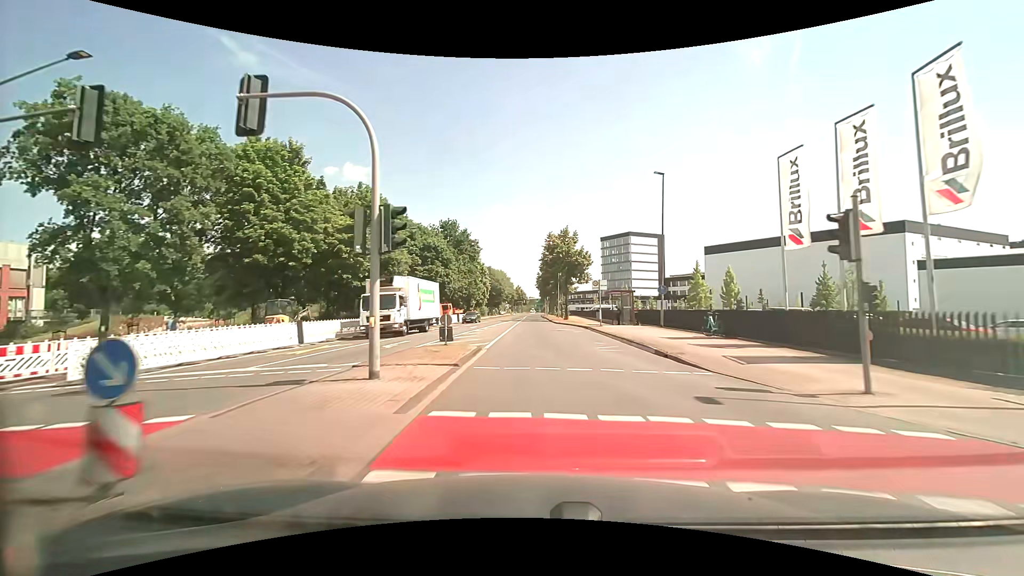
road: secondary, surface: asphalt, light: Day
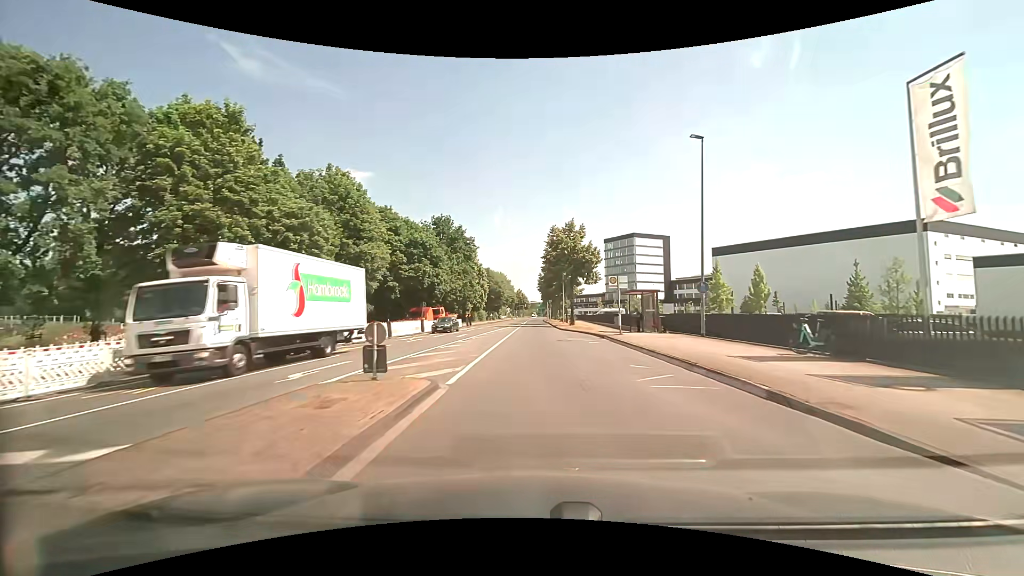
(0.0, +7.6) m; 0°
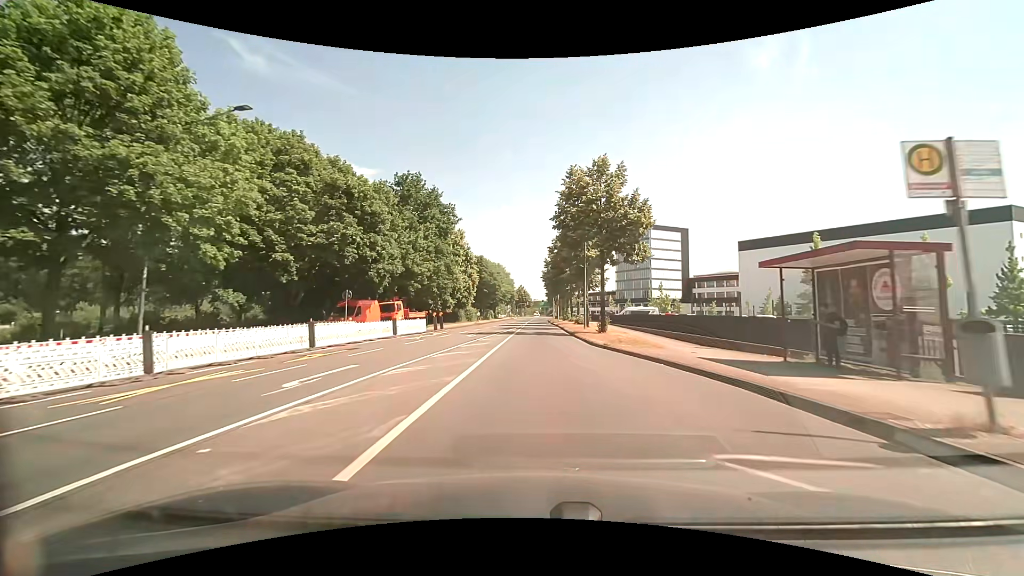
(-0.2, +22.8) m; -1°
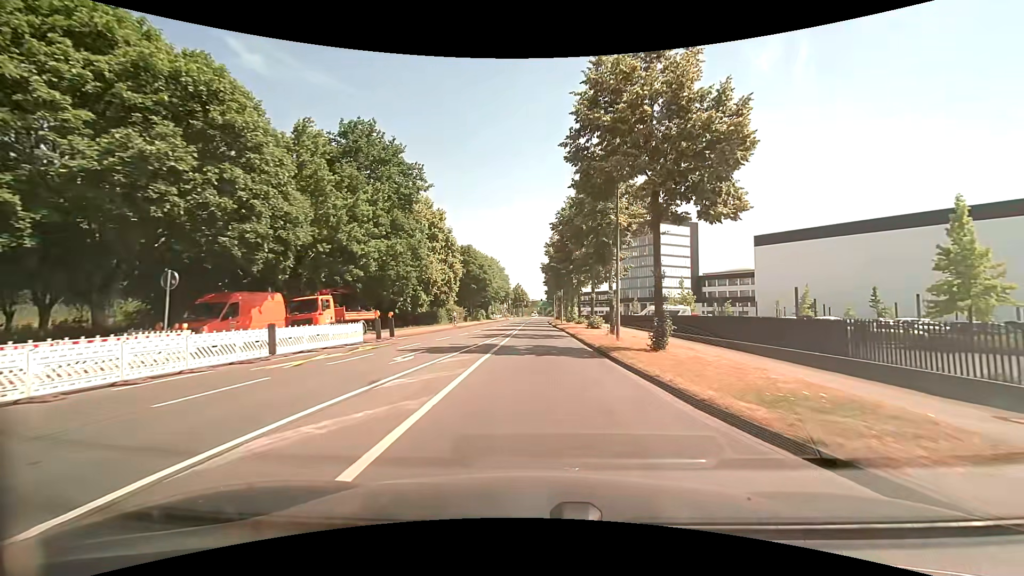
(+0.1, +15.2) m; +1°
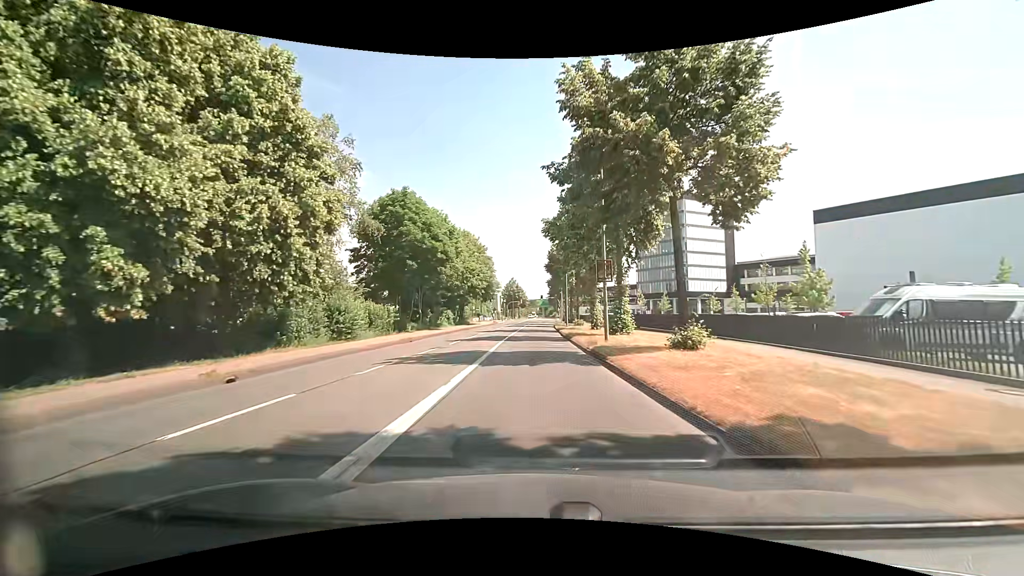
(+0.1, +38.2) m; 0°
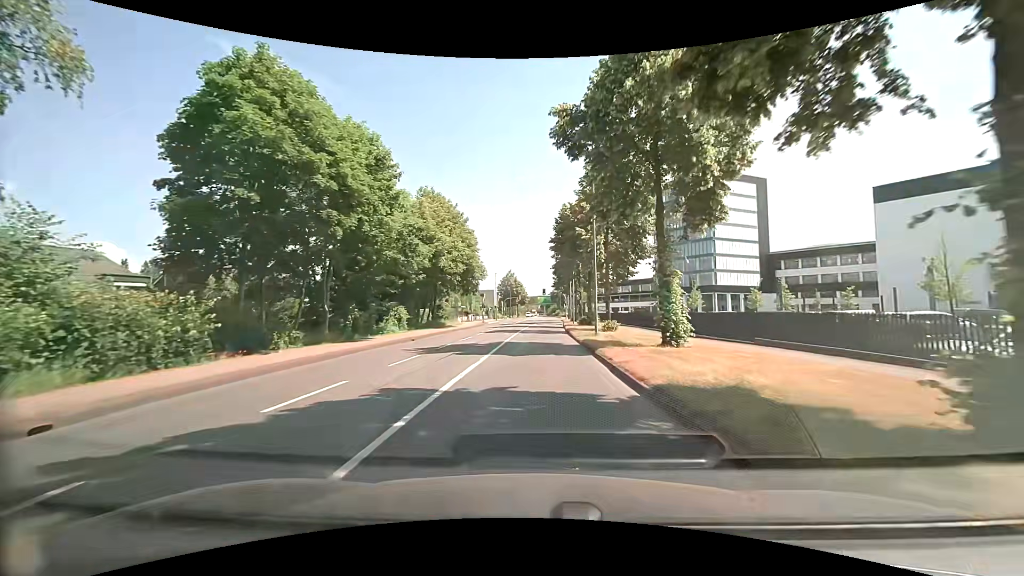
(+0.1, +23.0) m; 0°
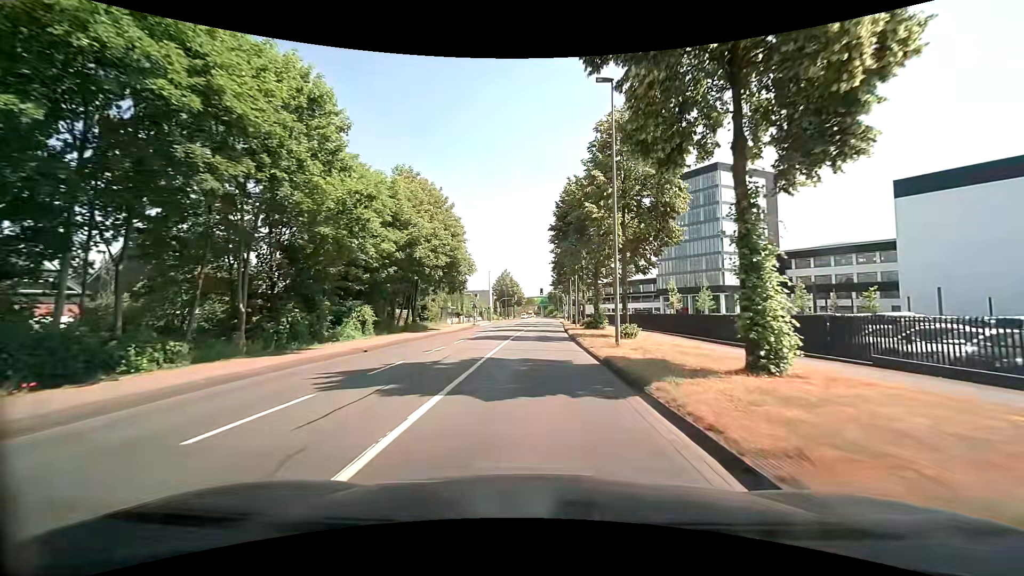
(0.0, +7.7) m; 0°
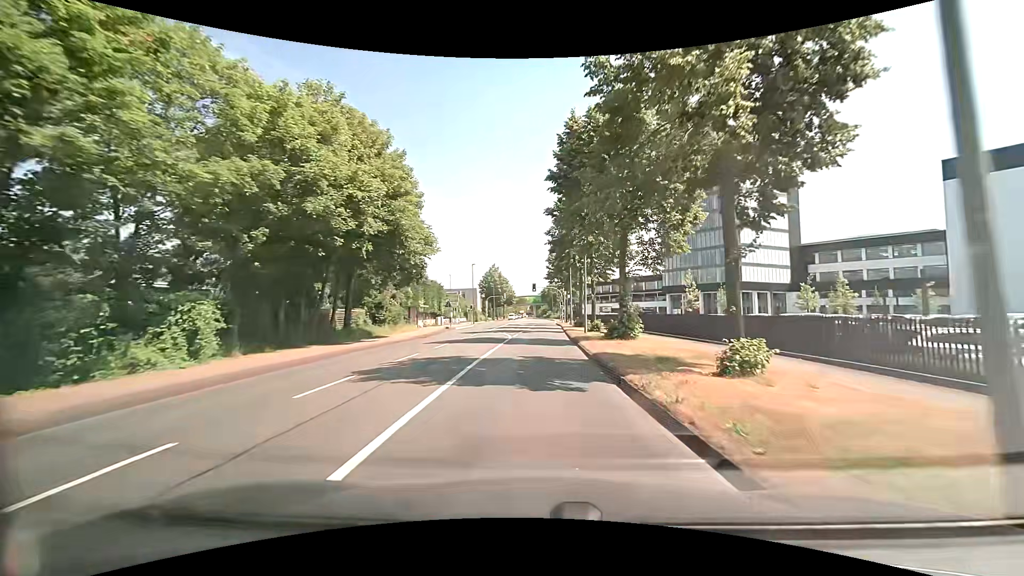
(+0.2, +15.3) m; +2°
(0, +10) (0, +20) (0, +30) (0, +40) (0, +50) (0, +60) (0, +70) (0, +80) (0, +90) (0, +100) m
